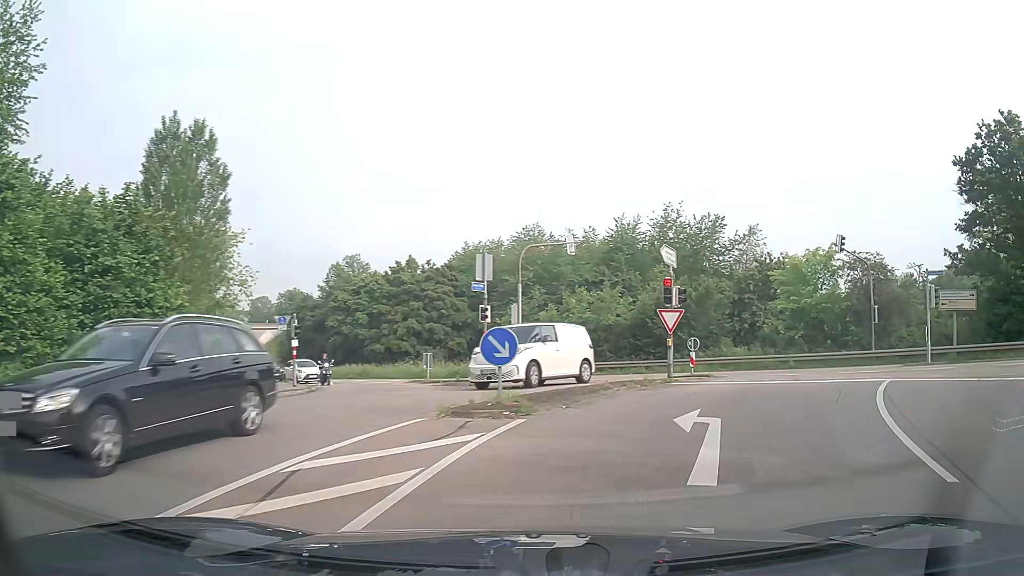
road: secondary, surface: asphalt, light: Day
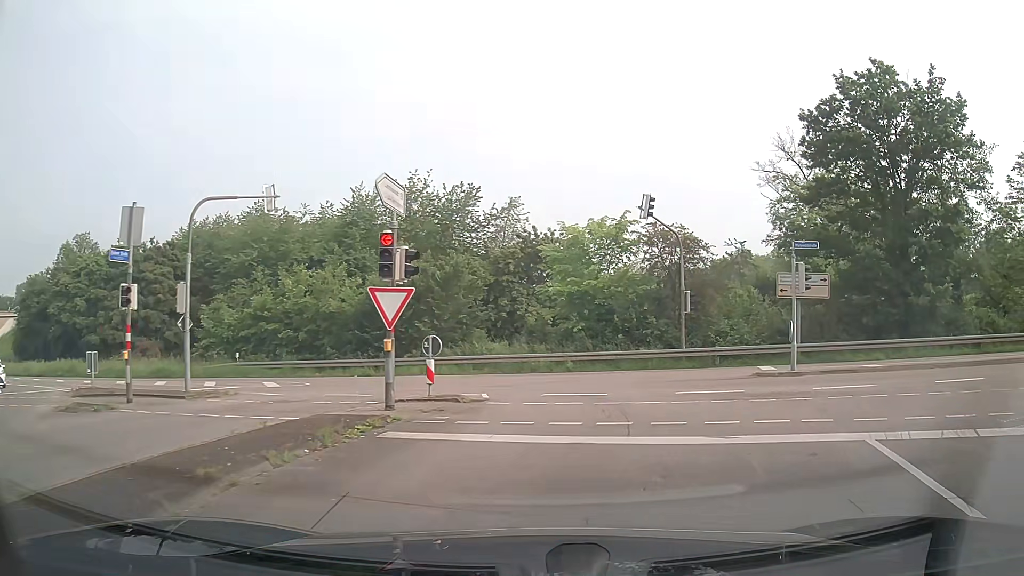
(+1.6, +8.6) m; +21°
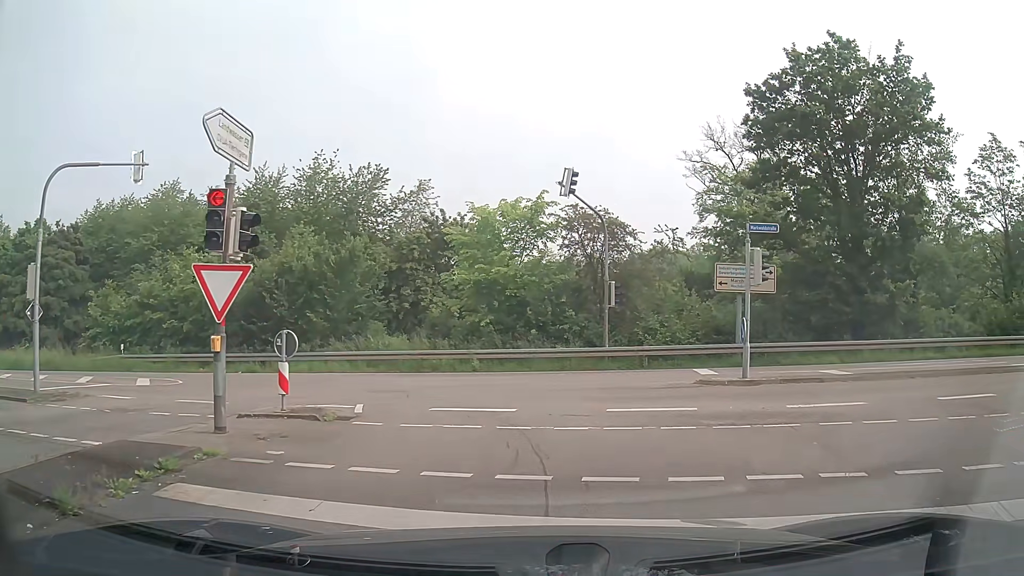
(+0.2, +3.2) m; +8°
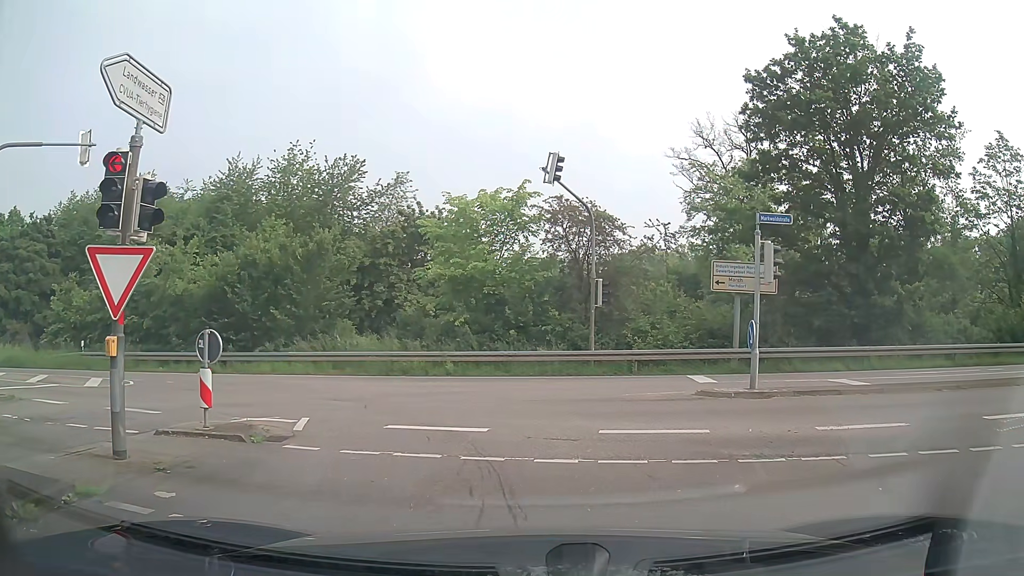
(0.0, +1.9) m; +1°
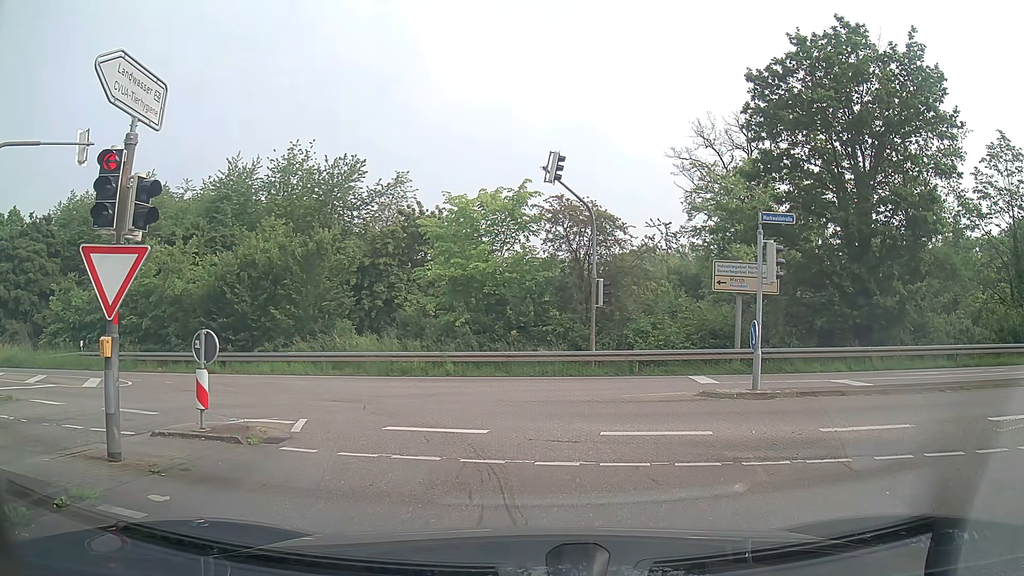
(0.0, +0.2) m; 0°
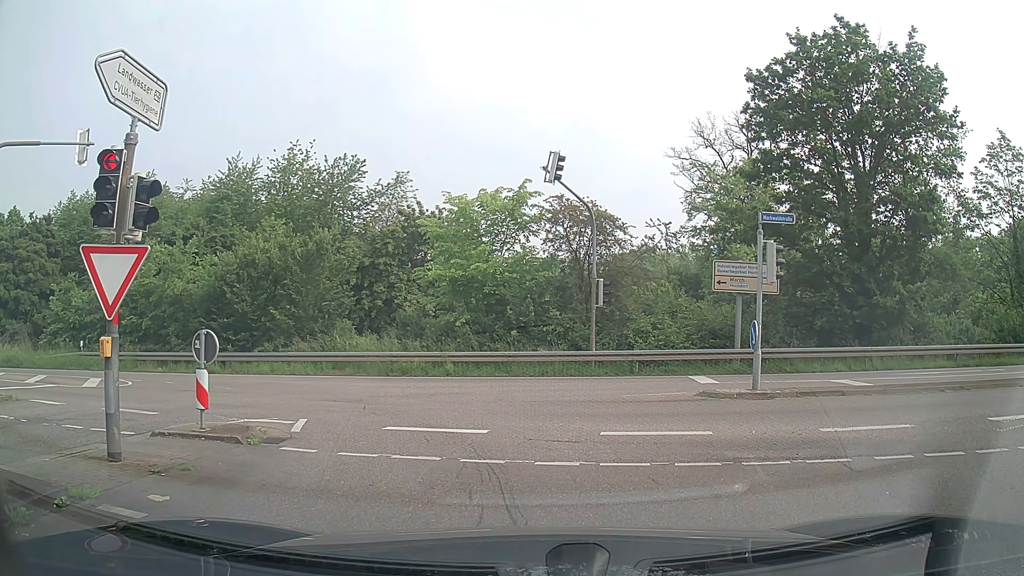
(0.0, 0.0) m; 0°
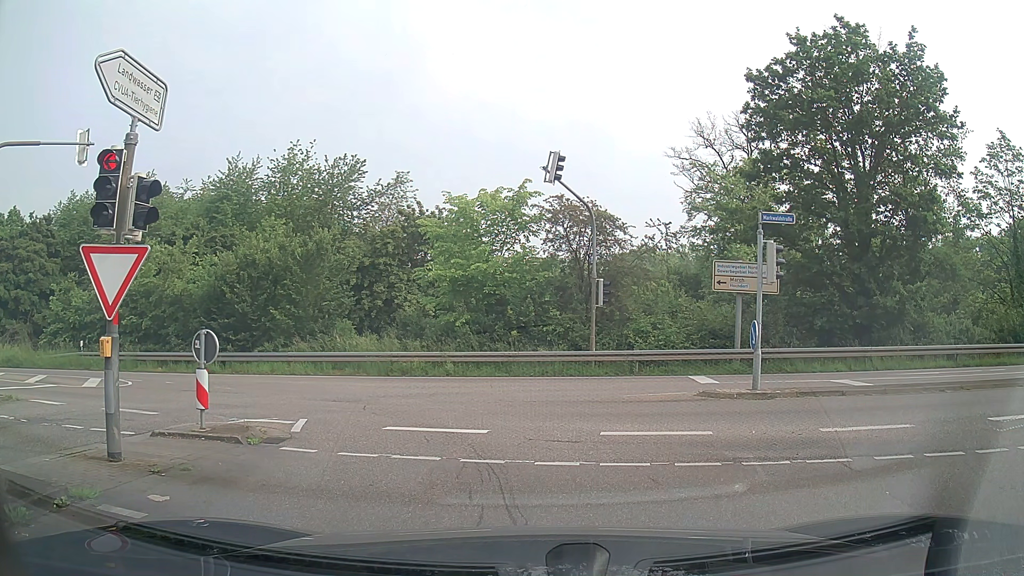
(0.0, 0.0) m; 0°
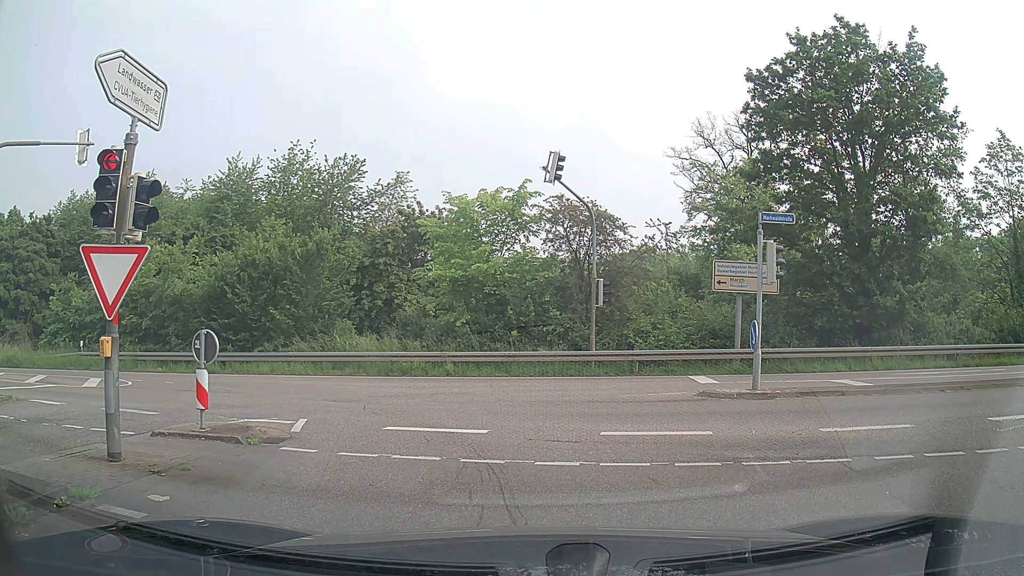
(0.0, 0.0) m; 0°
(-1, +10) (-6, +19) (-14, +23) (-24, +25) (-34, +27) (-44, +29) (-53, +31) (-63, +34) (-72, +37) (-82, +41) m
